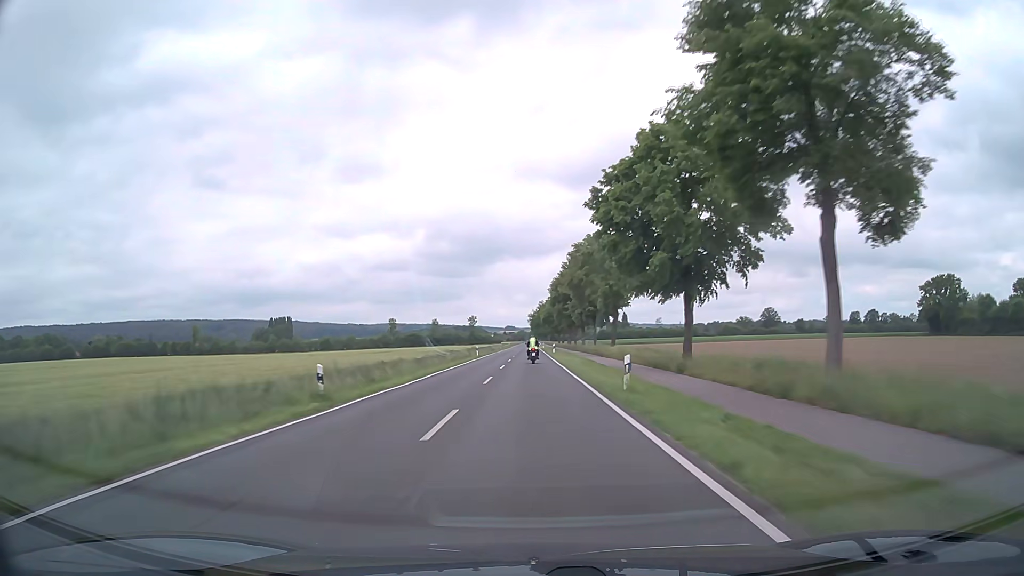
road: secondary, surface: asphalt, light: Day
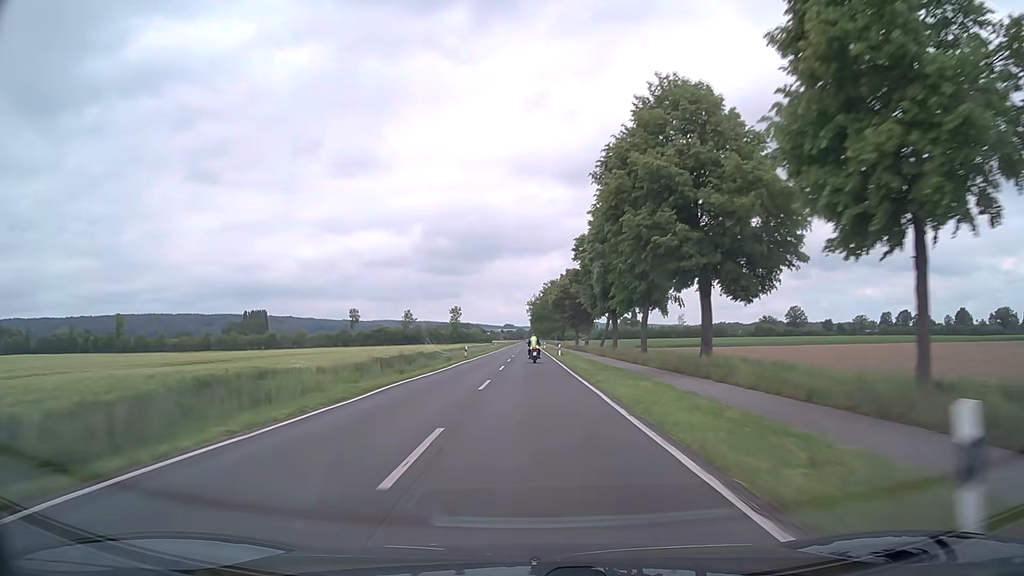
(-0.2, +63.0) m; 0°
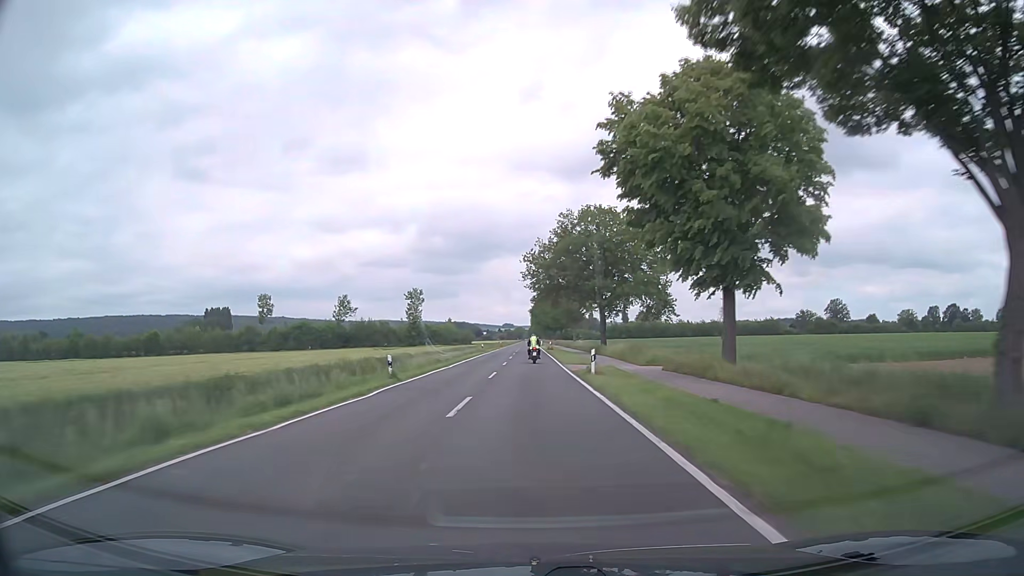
(+0.3, +78.3) m; 0°
(0, +10) (0, +20) (0, +30) (0, +40) (0, +50) (0, +60) (0, +70) (0, +80) (0, +90) (0, +100) m
